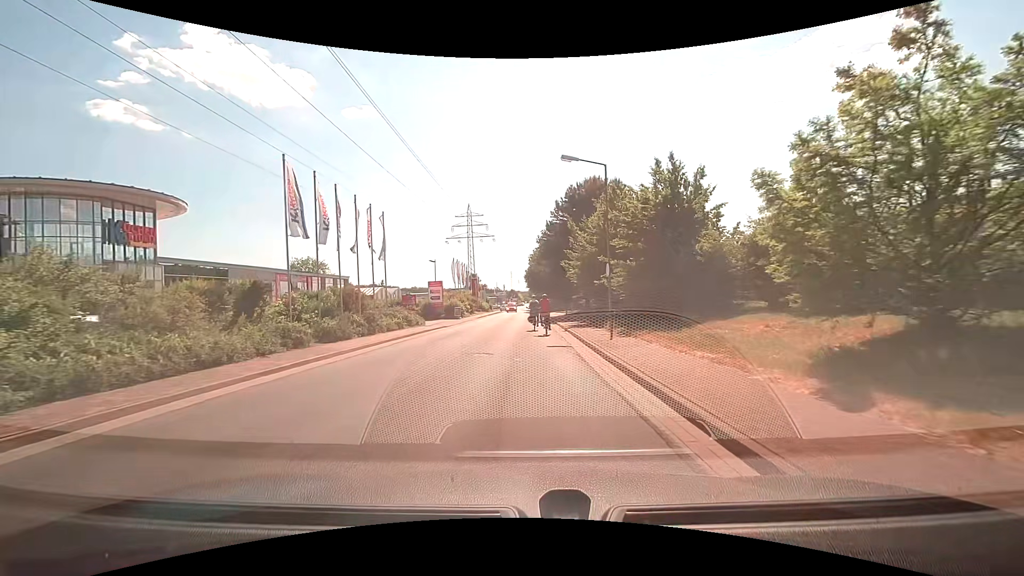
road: residential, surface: asphalt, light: Day
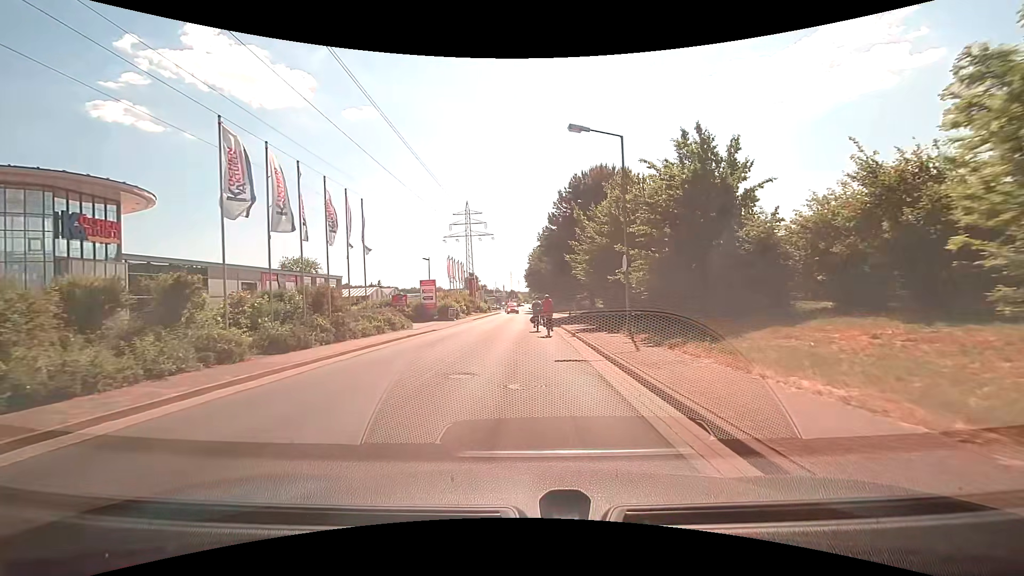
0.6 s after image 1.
(0.0, +4.0) m; 0°
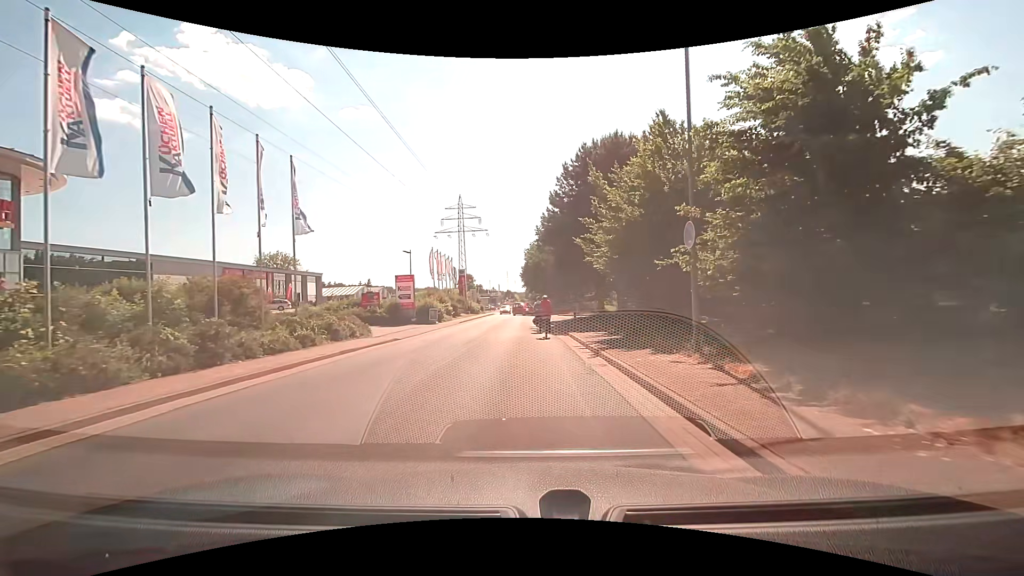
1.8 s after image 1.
(0.0, +7.9) m; 0°
